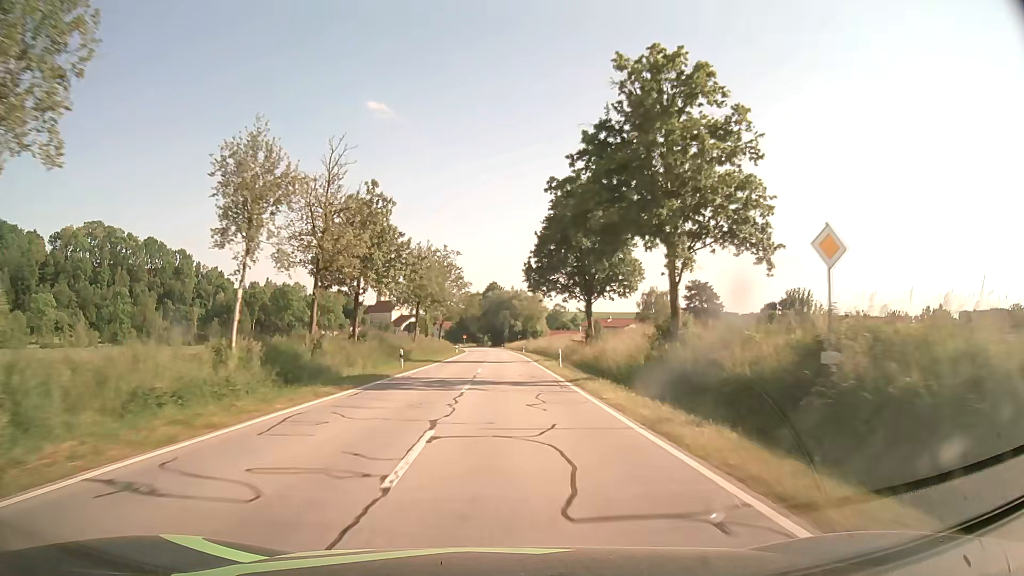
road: secondary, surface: asphalt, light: Day
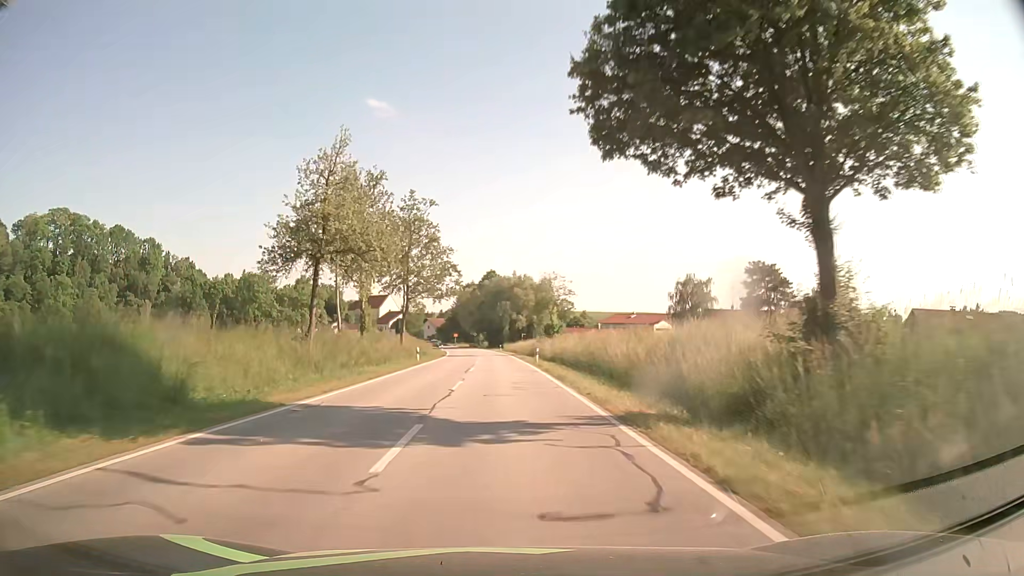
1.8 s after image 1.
(0.0, +35.2) m; 0°
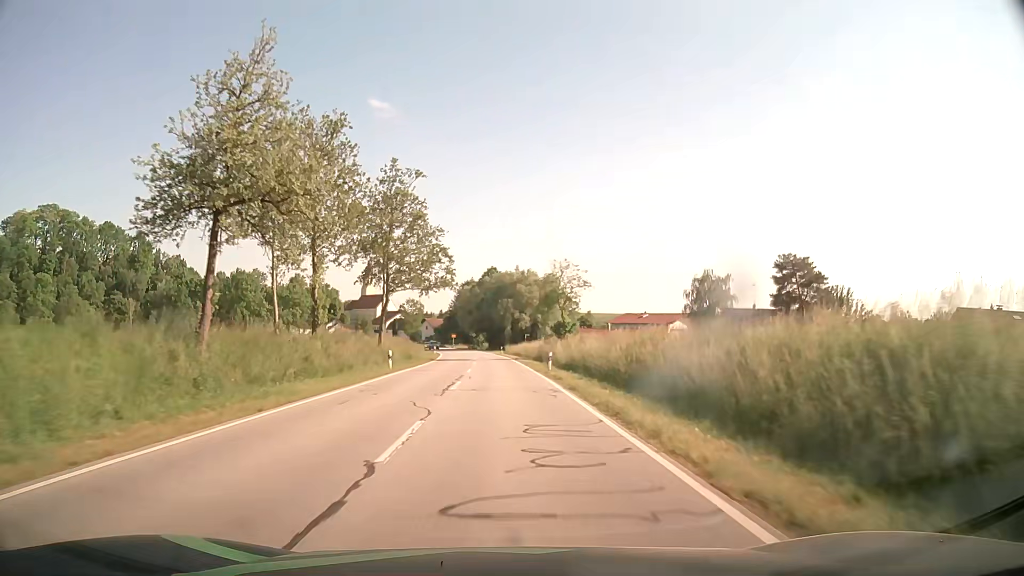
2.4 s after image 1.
(0.0, +11.4) m; 0°
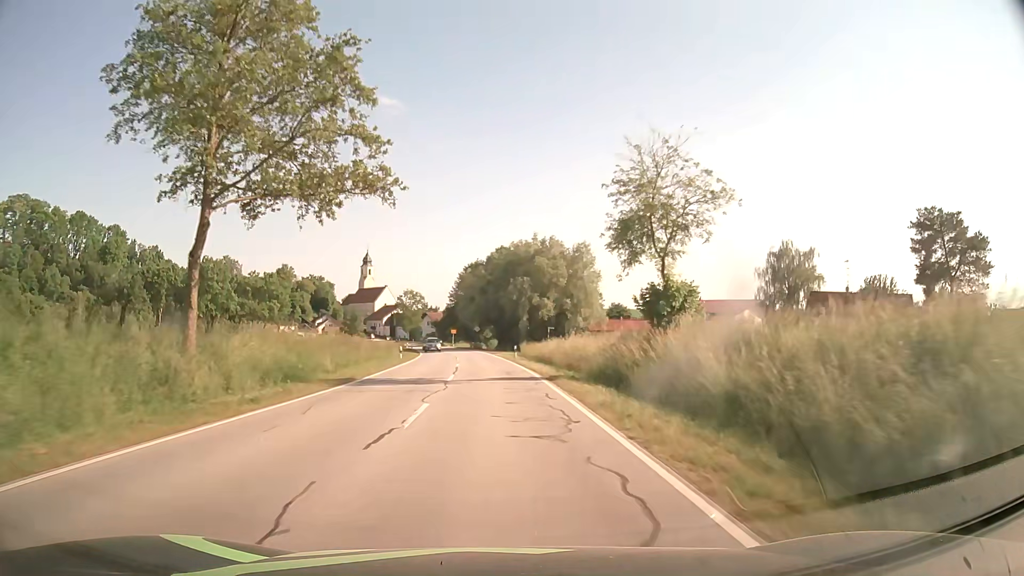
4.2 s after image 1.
(-0.2, +33.0) m; -1°
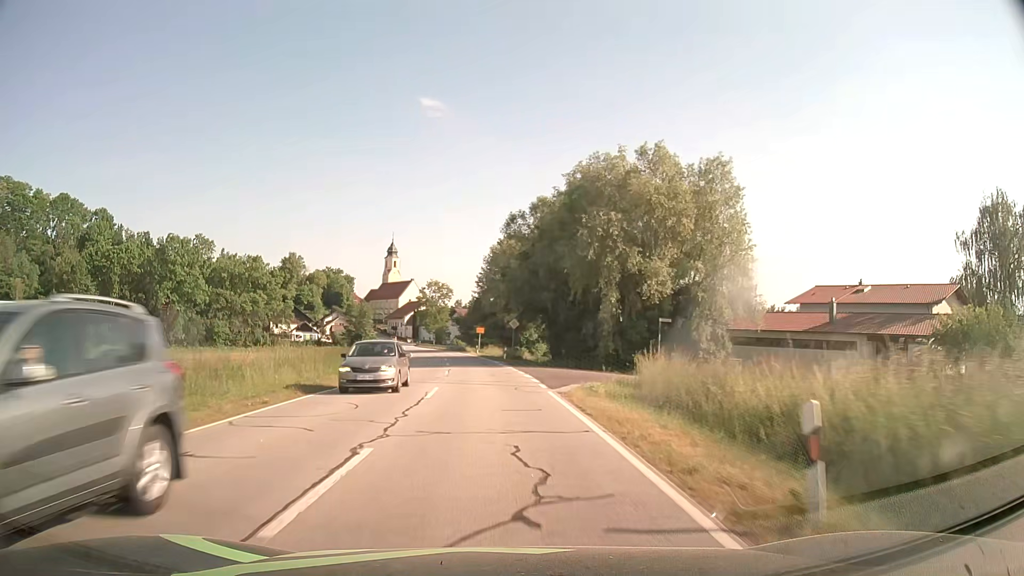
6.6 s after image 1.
(-1.2, +41.7) m; -3°
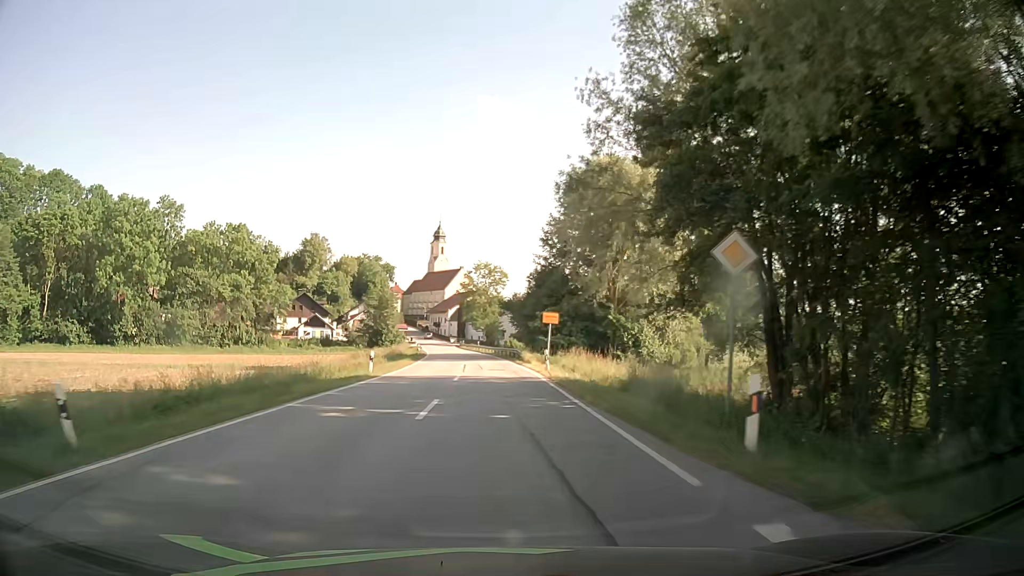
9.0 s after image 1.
(-2.1, +41.1) m; -5°
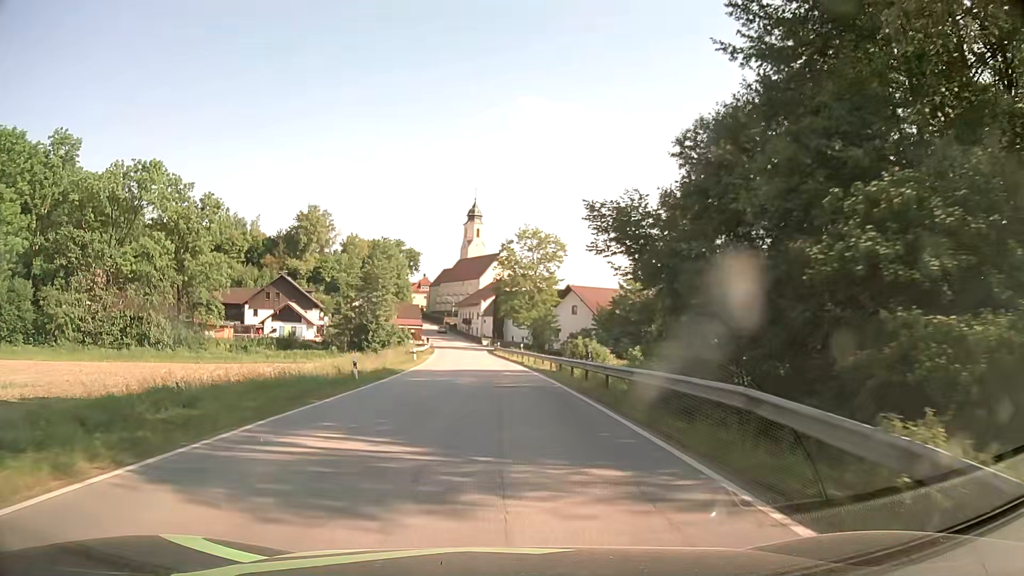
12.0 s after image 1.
(-1.7, +42.1) m; -4°
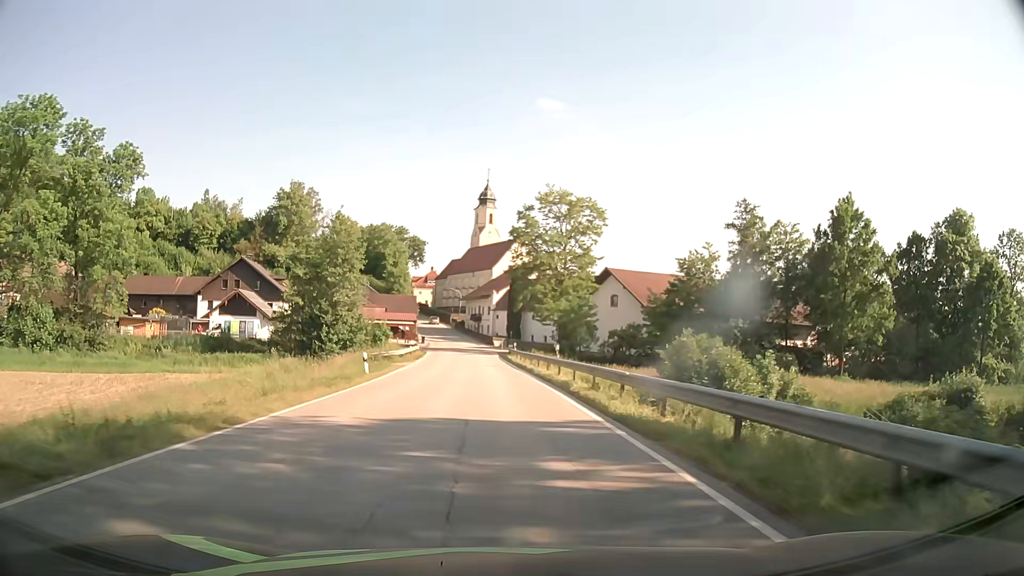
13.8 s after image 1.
(-0.3, +23.7) m; -2°
(0, +10) (0, +20) (-1, +30) (-1, +40) (-2, +50) (-2, +60) (-3, +70) (-4, +80) (-5, +90) (-7, +100) m
